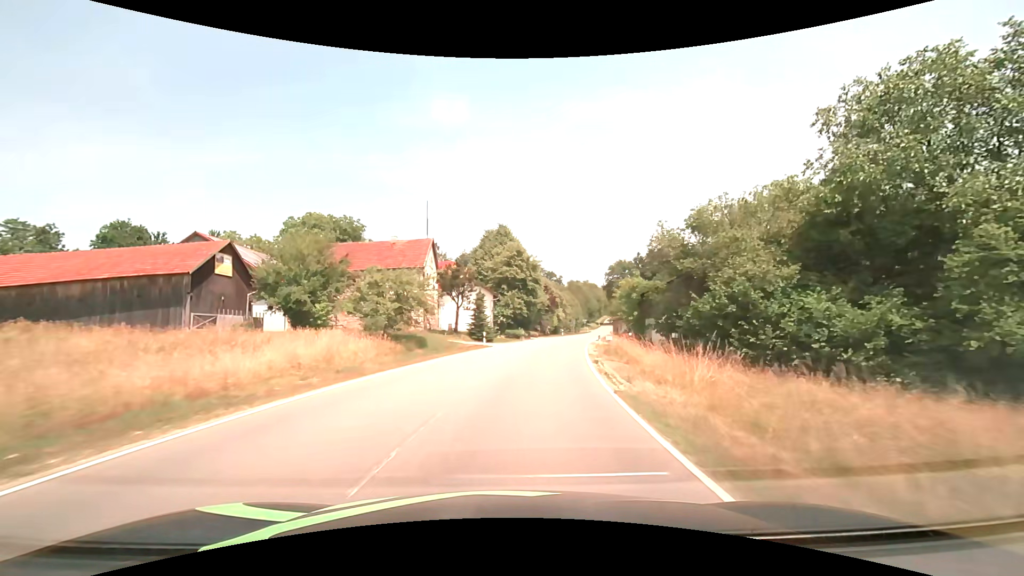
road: tertiary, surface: asphalt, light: Day
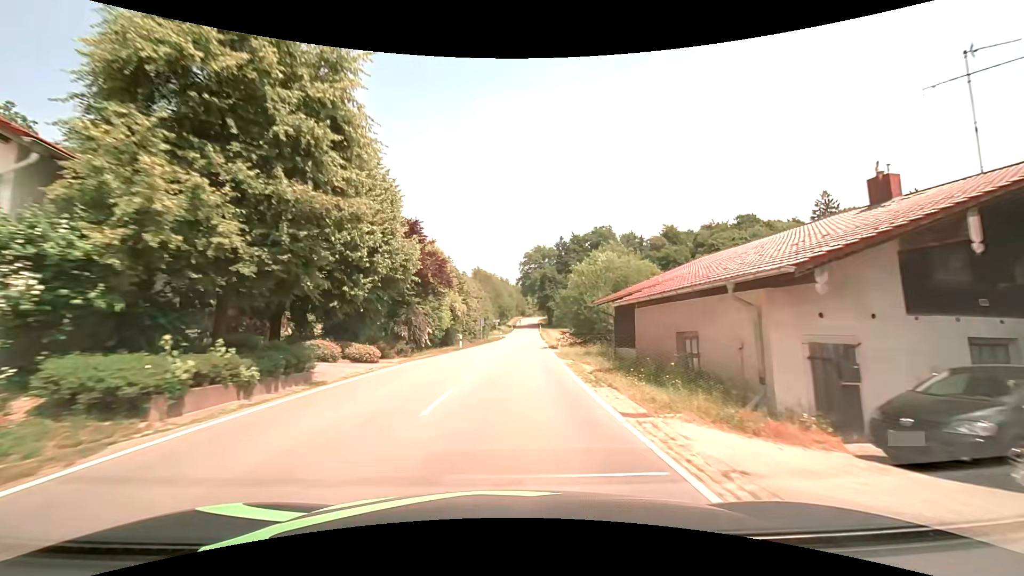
(+5.1, +43.9) m; +12°
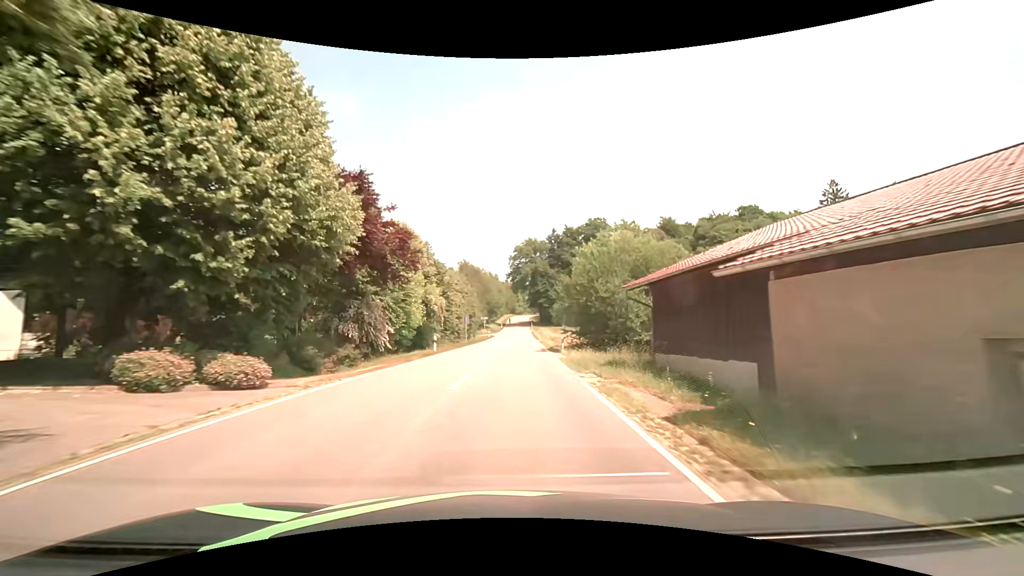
(0.0, +9.0) m; +1°
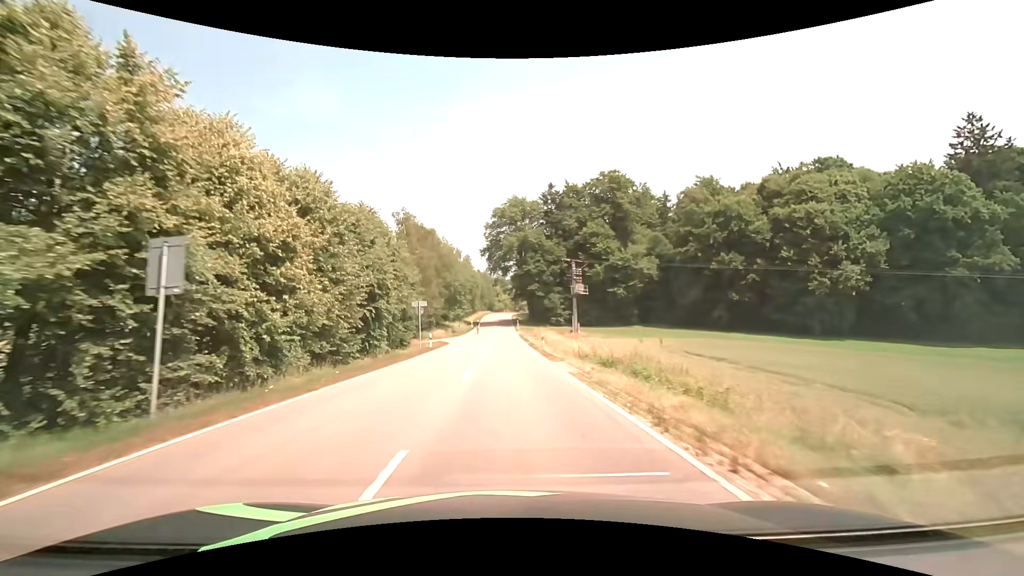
(+1.0, +45.3) m; +2°
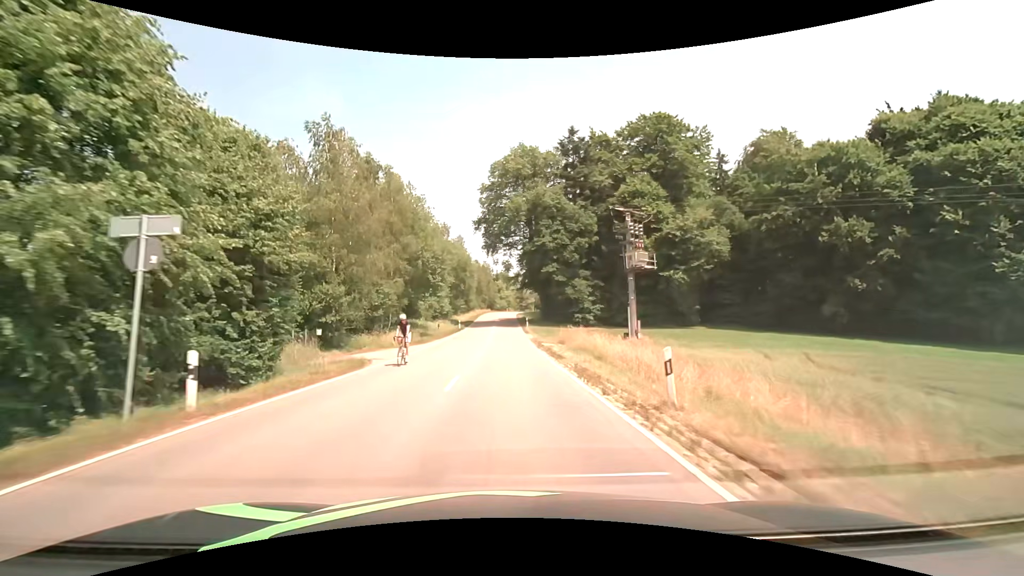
(0.0, +27.4) m; 0°
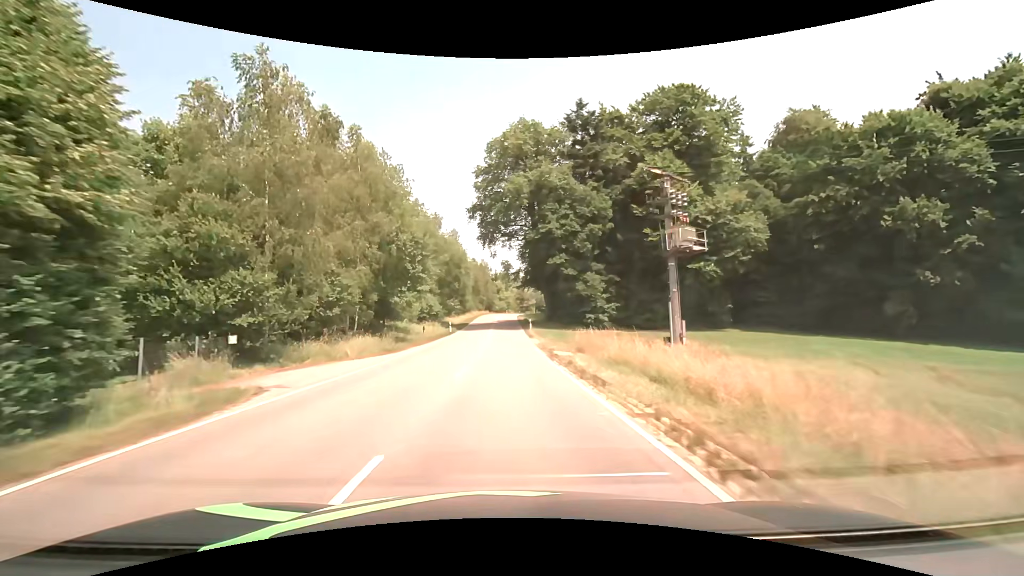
(0.0, +9.1) m; 0°
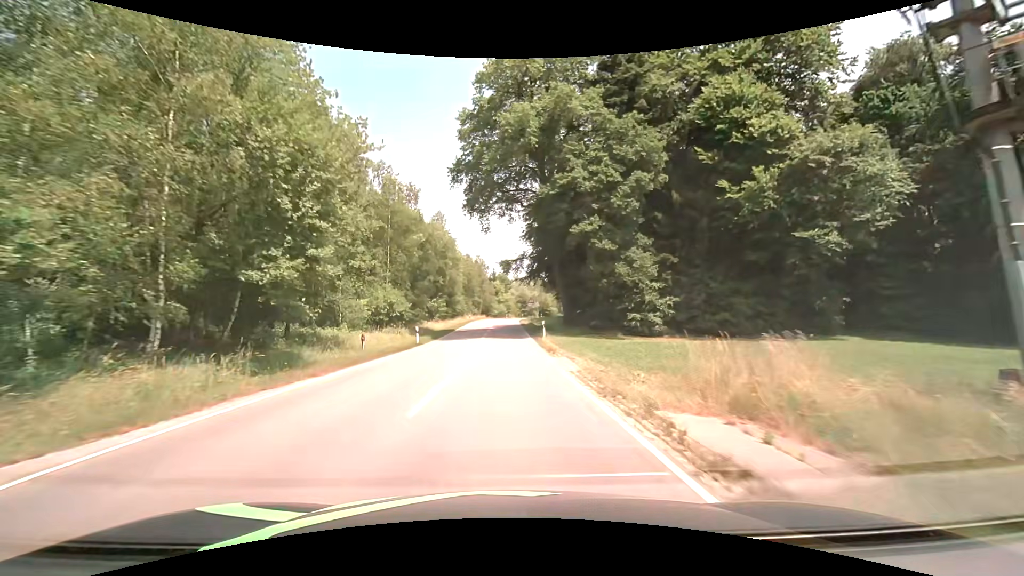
(0.0, +18.1) m; 0°
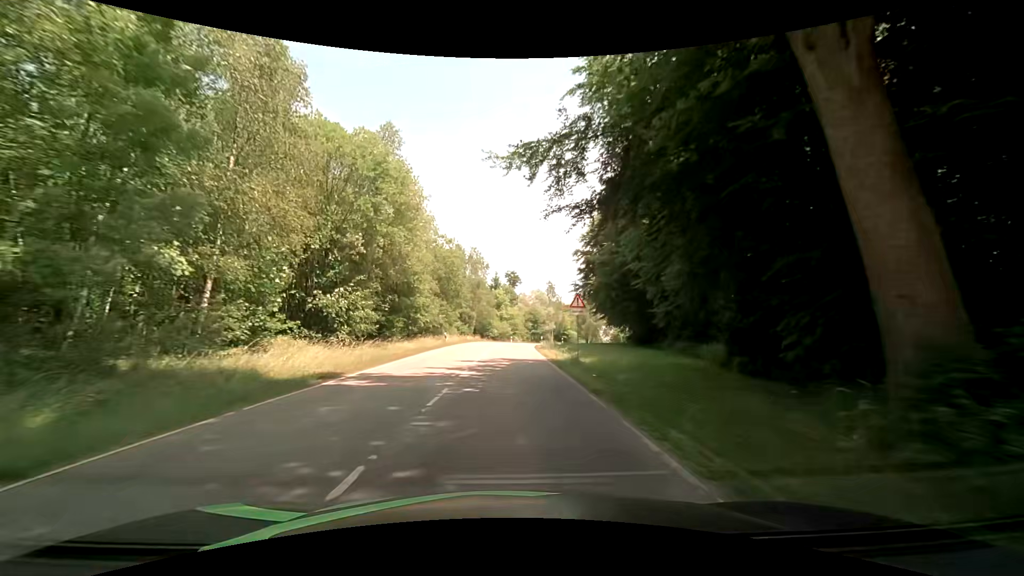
(-0.3, +35.7) m; -1°
(0, +10) (0, +20) (+1, +30) (+1, +40) (+1, +50) (+3, +60) (+4, +70) (+7, +79) (+10, +89) (+14, +98) m
